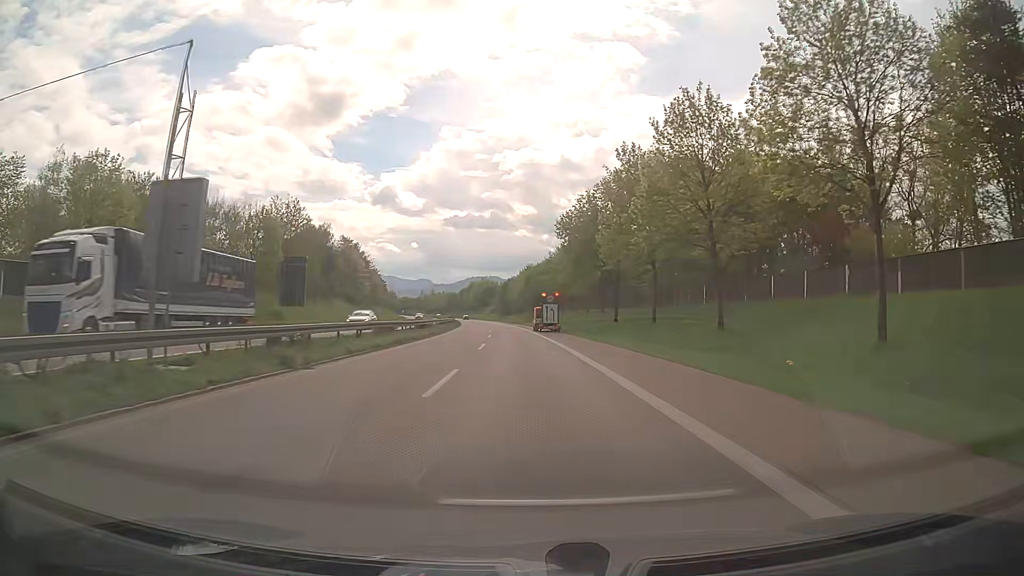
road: trunk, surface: asphalt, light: Day
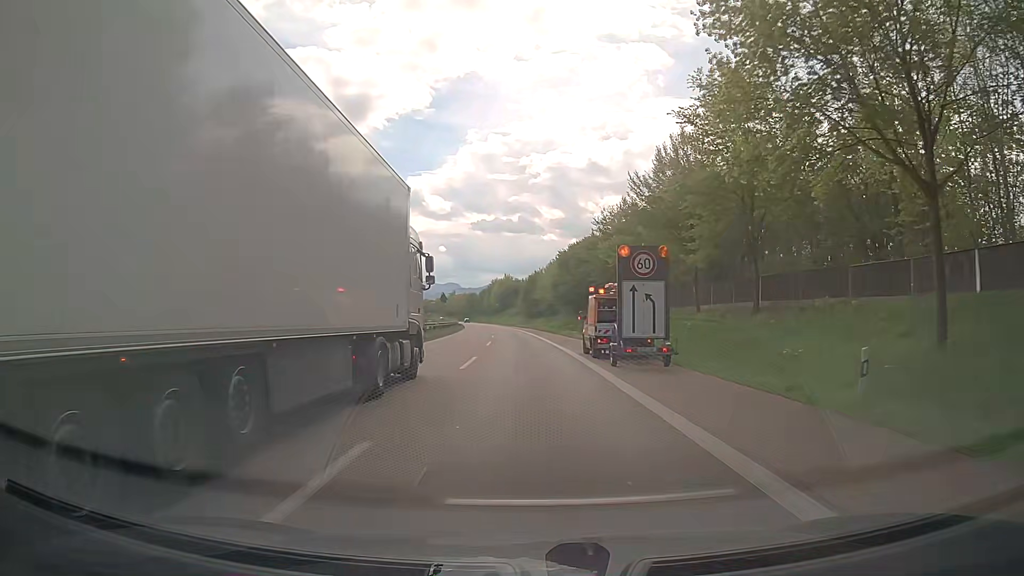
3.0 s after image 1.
(-0.8, +44.5) m; -3°
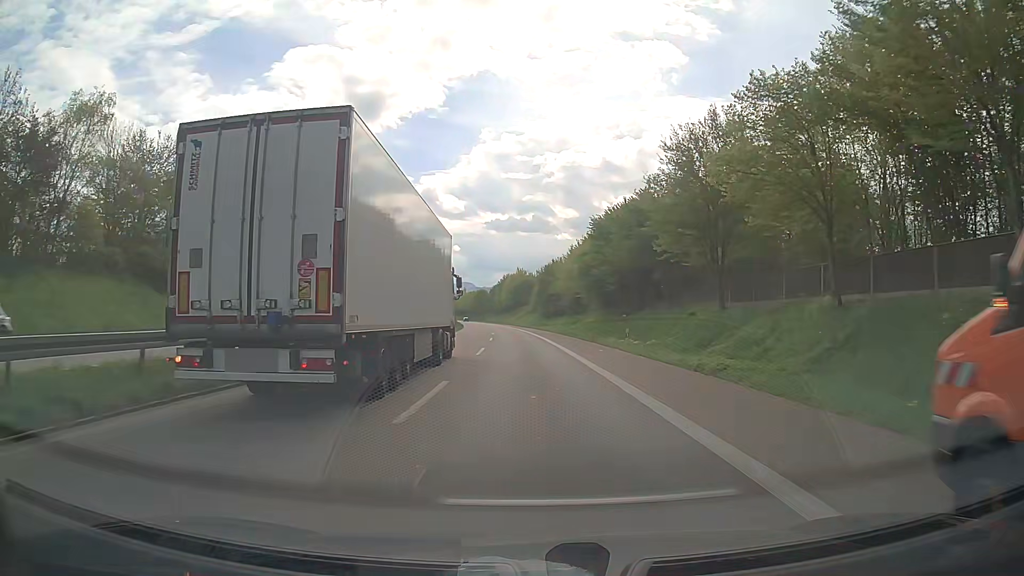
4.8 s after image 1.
(-0.2, +27.3) m; -1°
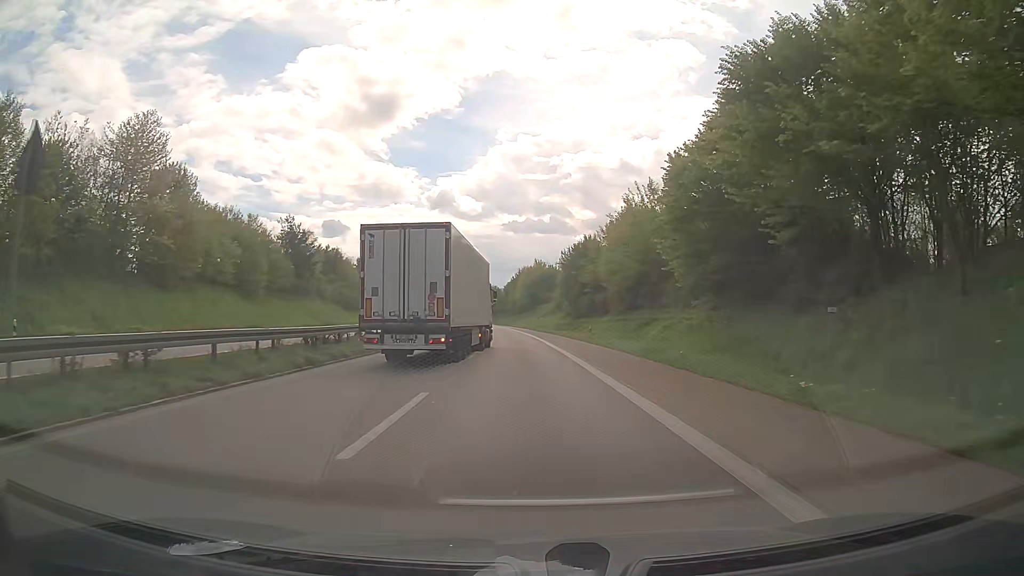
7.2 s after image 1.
(-0.3, +36.8) m; -1°
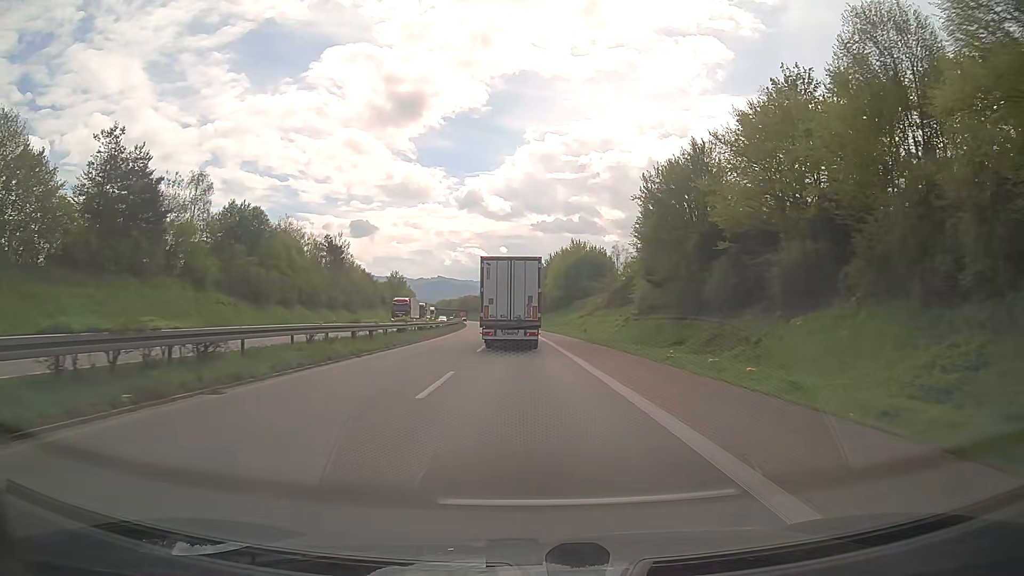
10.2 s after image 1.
(-1.0, +46.7) m; -3°
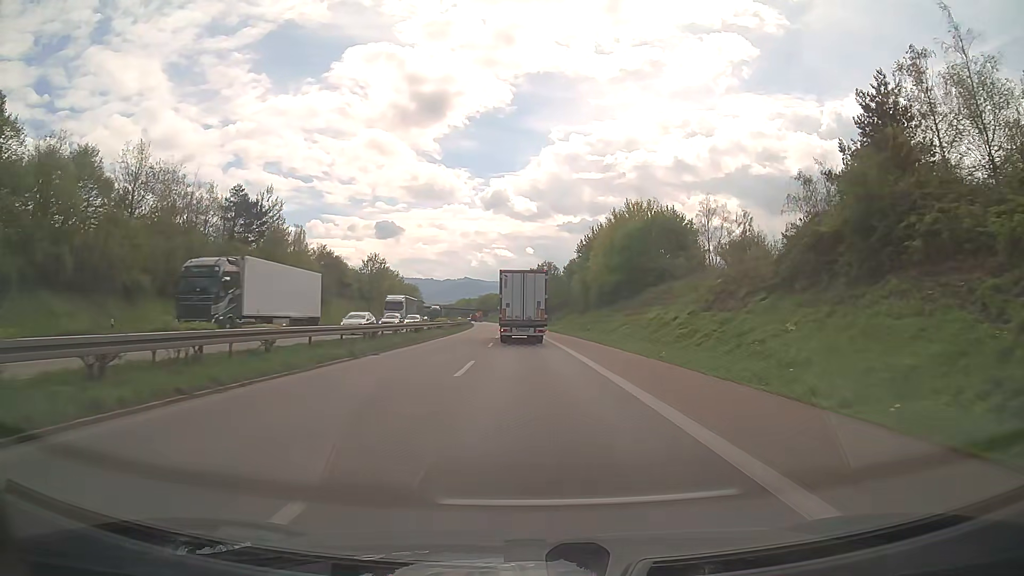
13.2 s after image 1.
(-1.0, +47.3) m; -2°
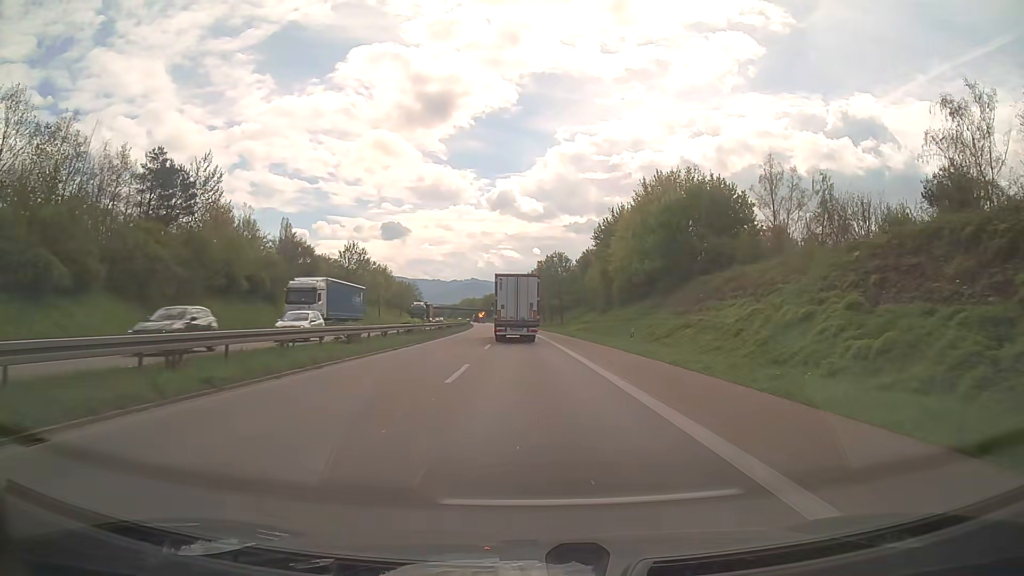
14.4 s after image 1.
(-0.1, +18.9) m; -1°
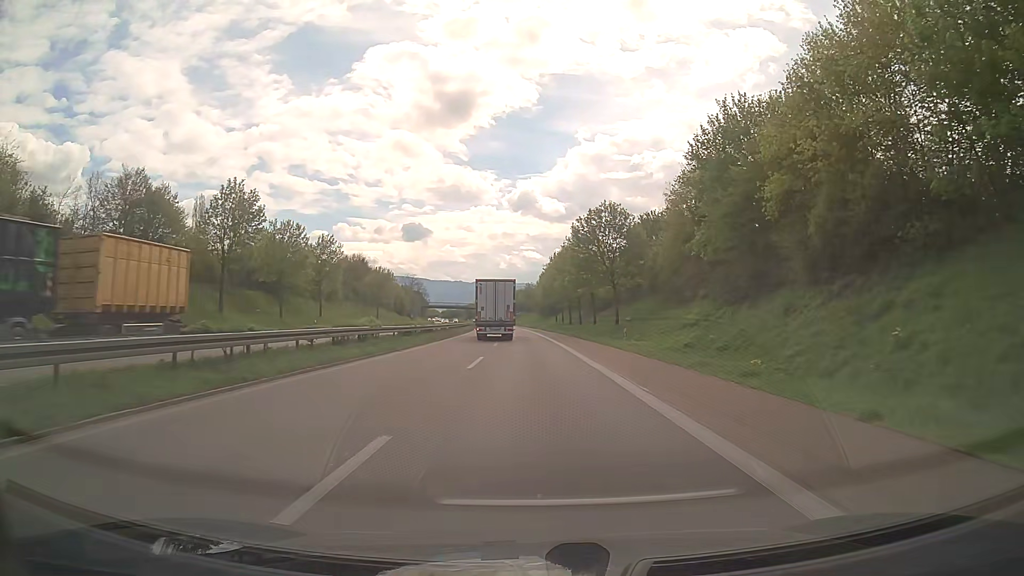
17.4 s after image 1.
(-0.7, +47.3) m; -2°
(0, +10) (0, +20) (0, +30) (0, +40) (-1, +50) (-1, +60) (-1, +70) (-2, +80) (-2, +90) (-3, +100) m
